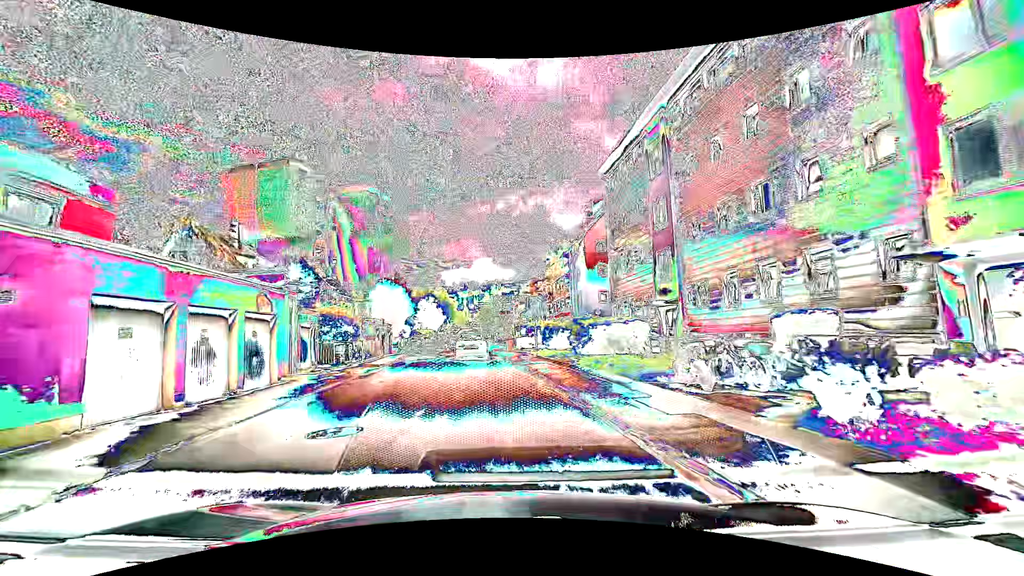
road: residential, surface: asphalt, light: Day
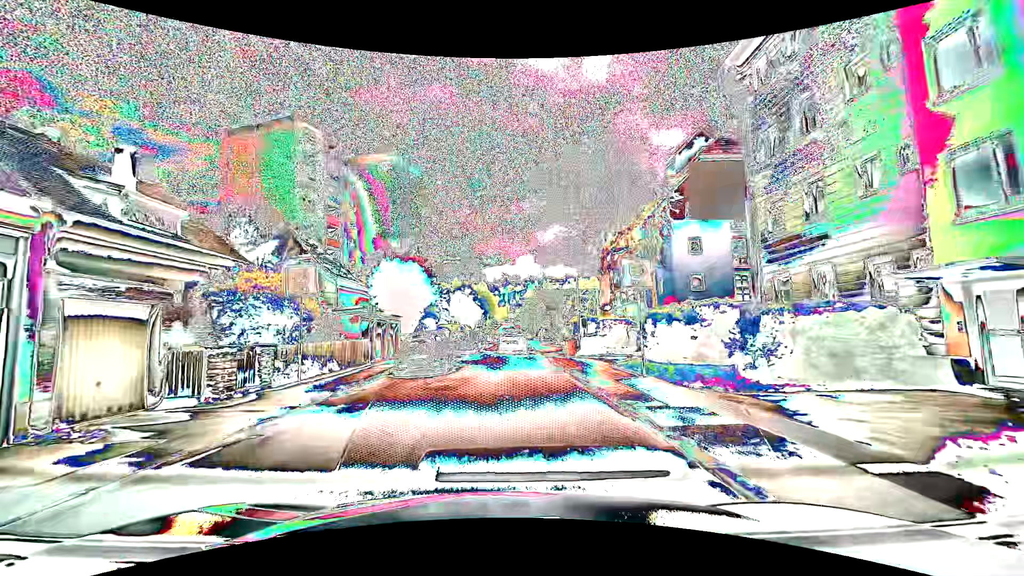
(-0.8, +14.0) m; -4°
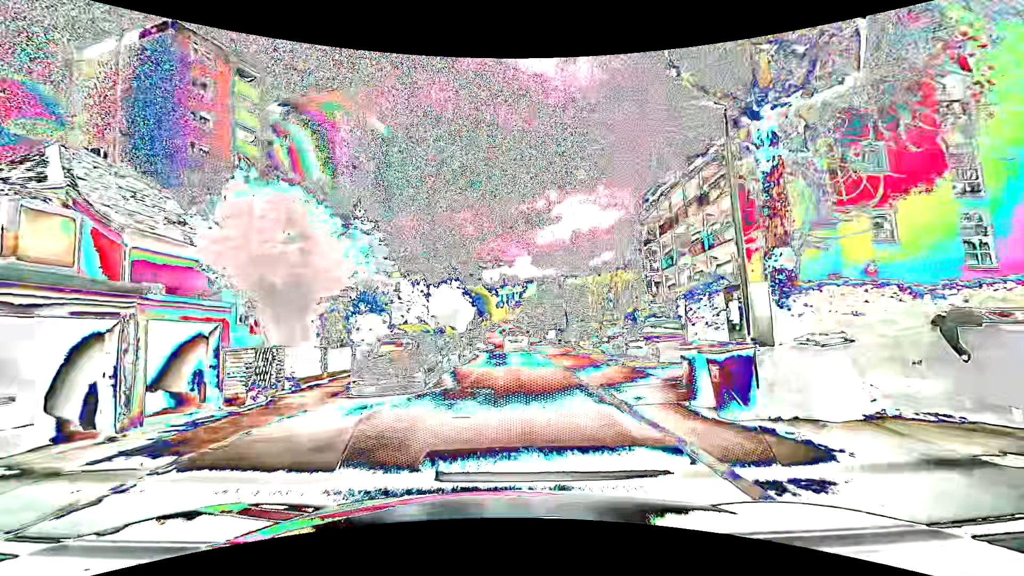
(0.0, +18.9) m; -1°
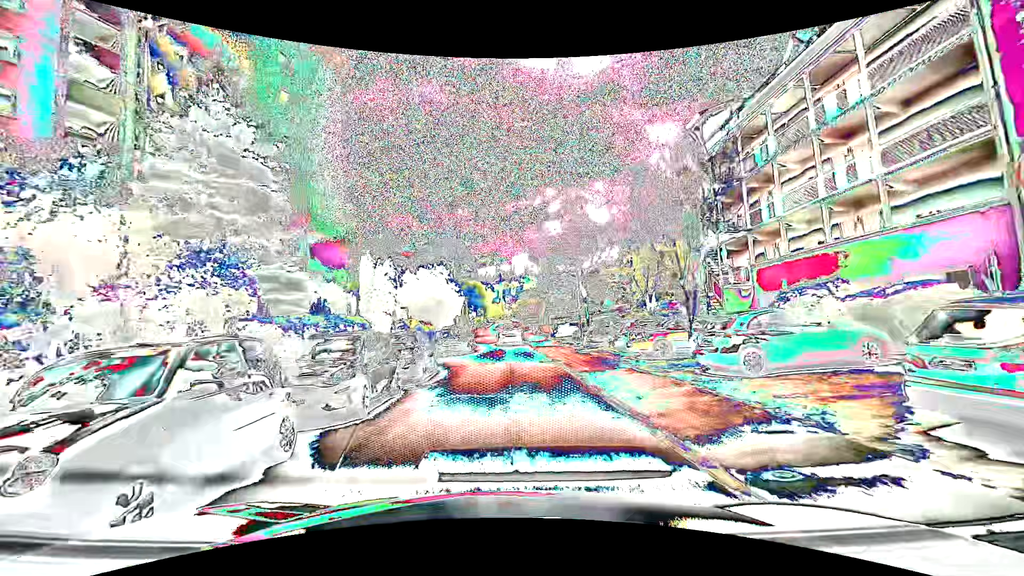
(+0.2, +14.8) m; +2°
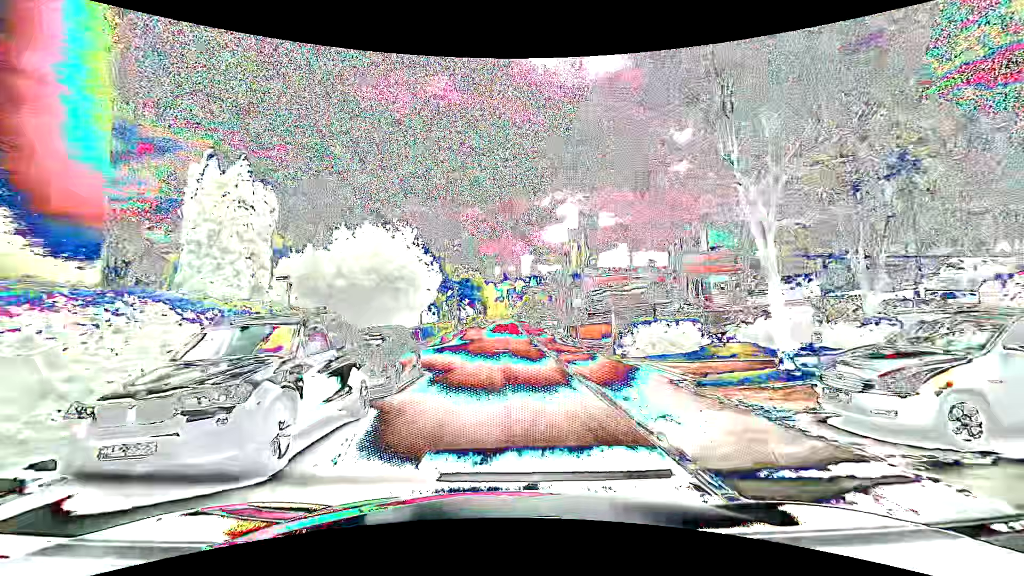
(-0.3, +24.5) m; -1°
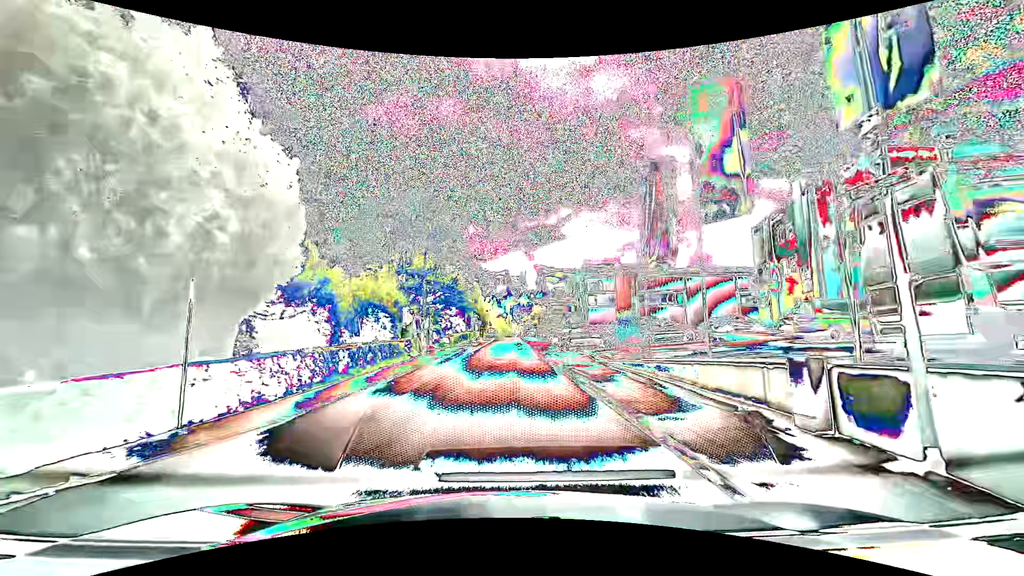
(0.0, +25.5) m; -1°
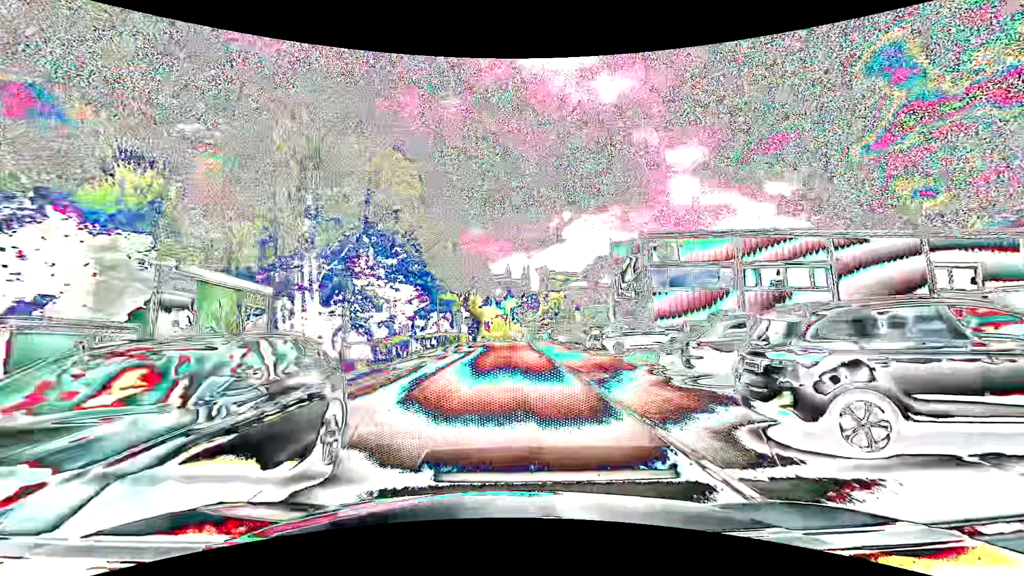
(+0.3, +28.0) m; +1°
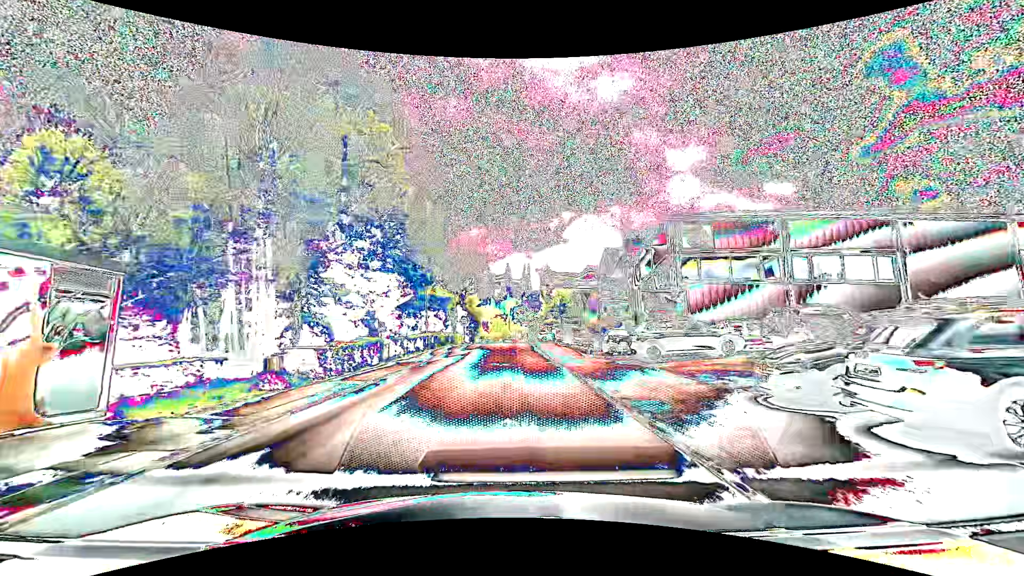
(0.0, +5.9) m; 0°
(0, +10) (0, +20) (0, +30) (0, +40) (0, +50) (0, +60) (+3, +69) (+12, +73) (+22, +72) (+32, +71) m
